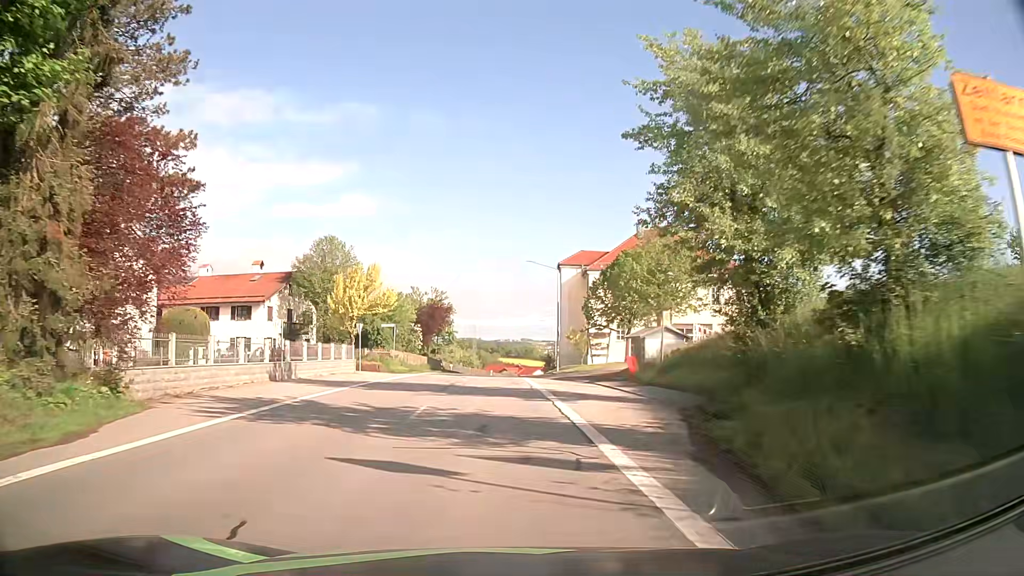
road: secondary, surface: asphalt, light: Day
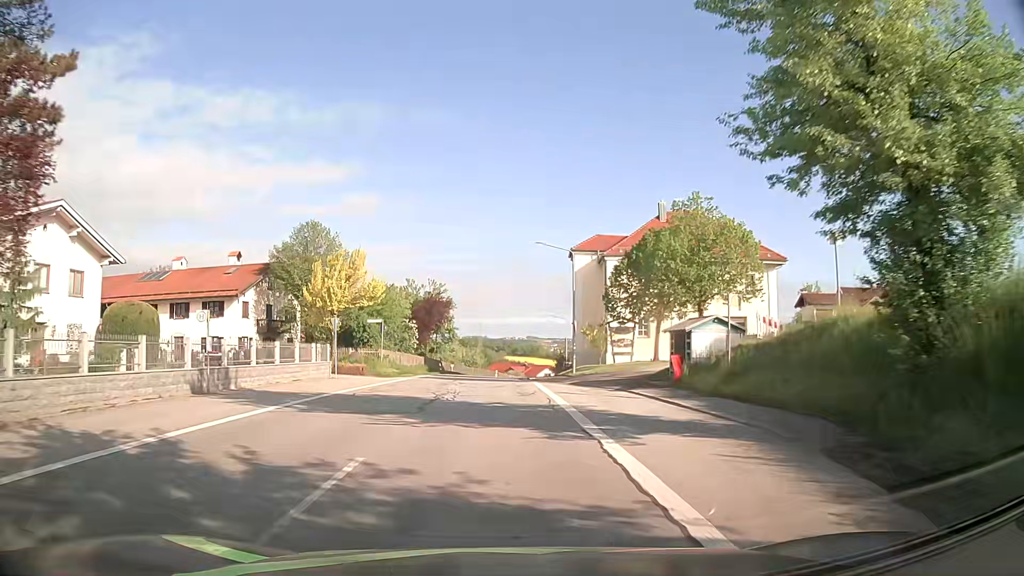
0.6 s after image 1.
(-0.1, +7.5) m; -1°
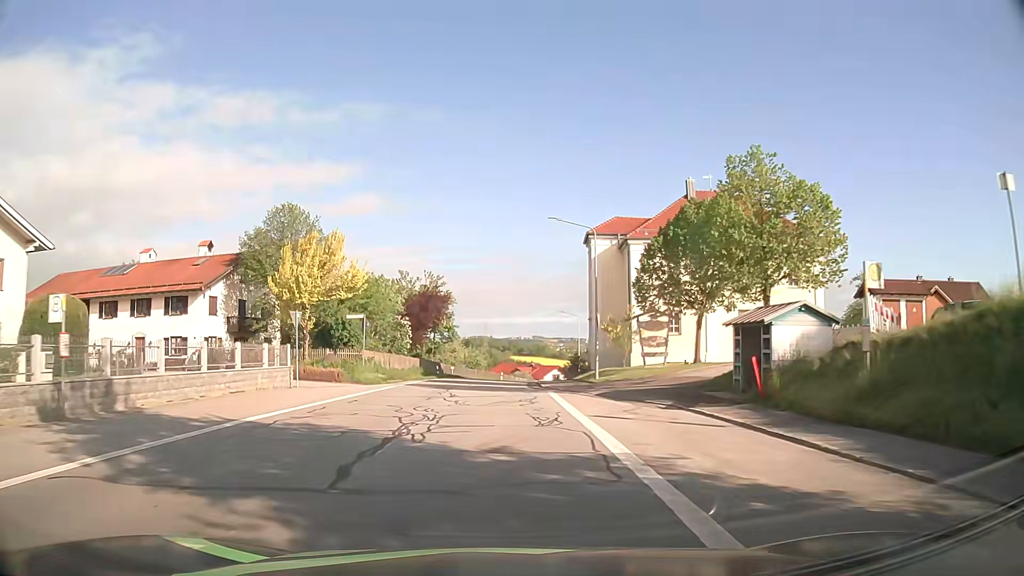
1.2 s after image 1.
(-0.1, +7.6) m; -1°
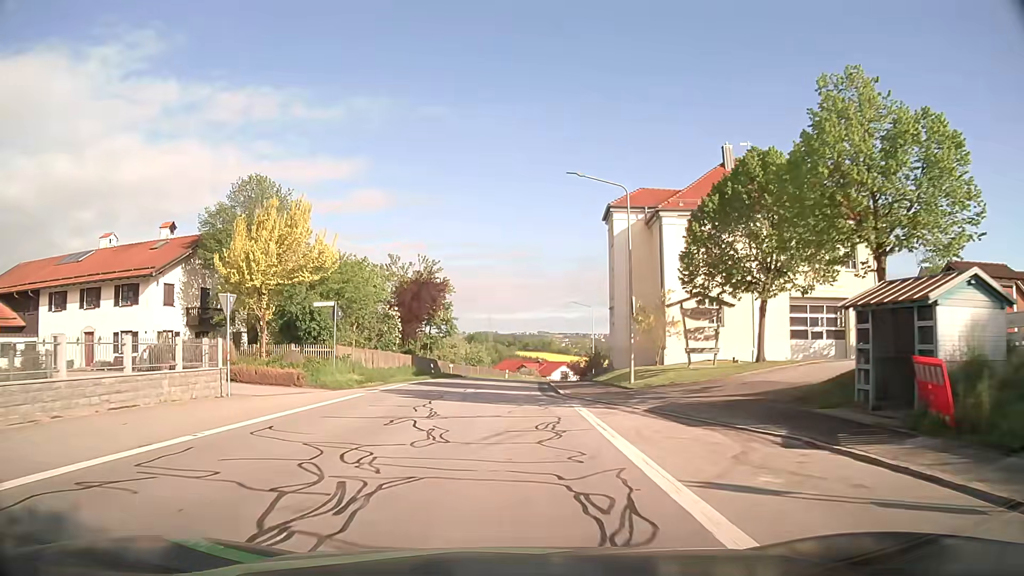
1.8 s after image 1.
(-0.1, +7.7) m; 0°
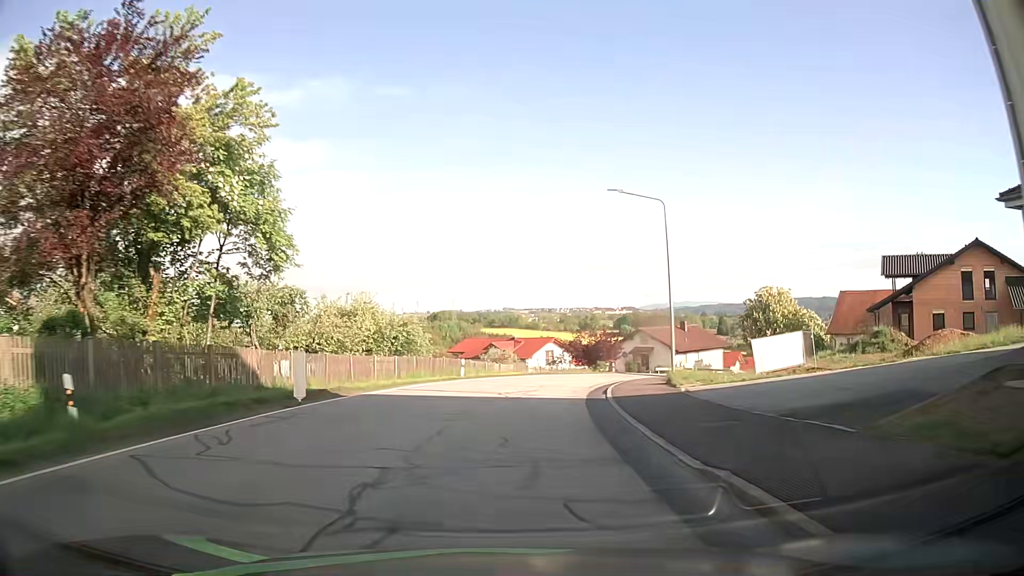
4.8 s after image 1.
(+0.3, +39.0) m; +3°
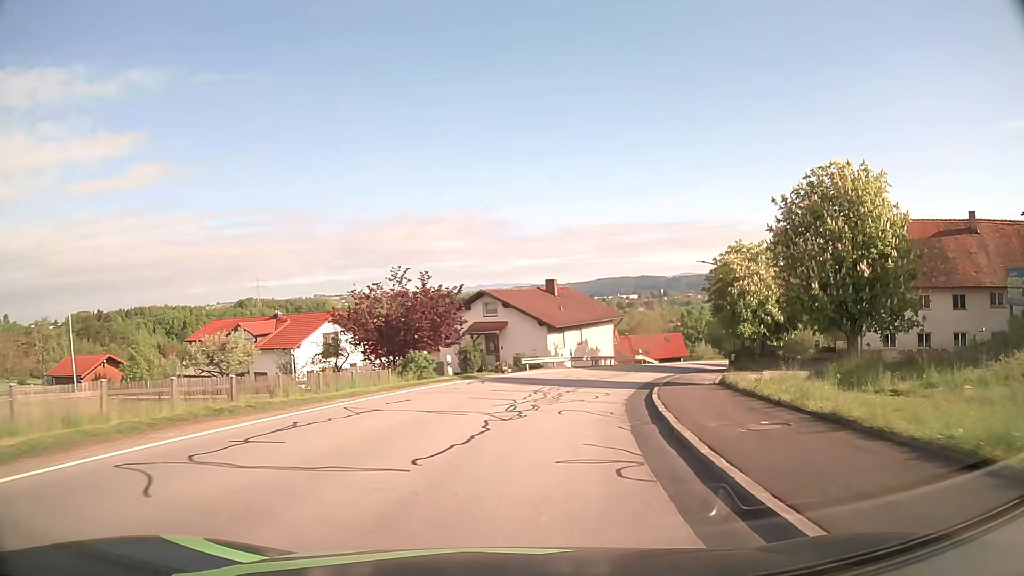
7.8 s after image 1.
(+4.1, +37.1) m; +15°
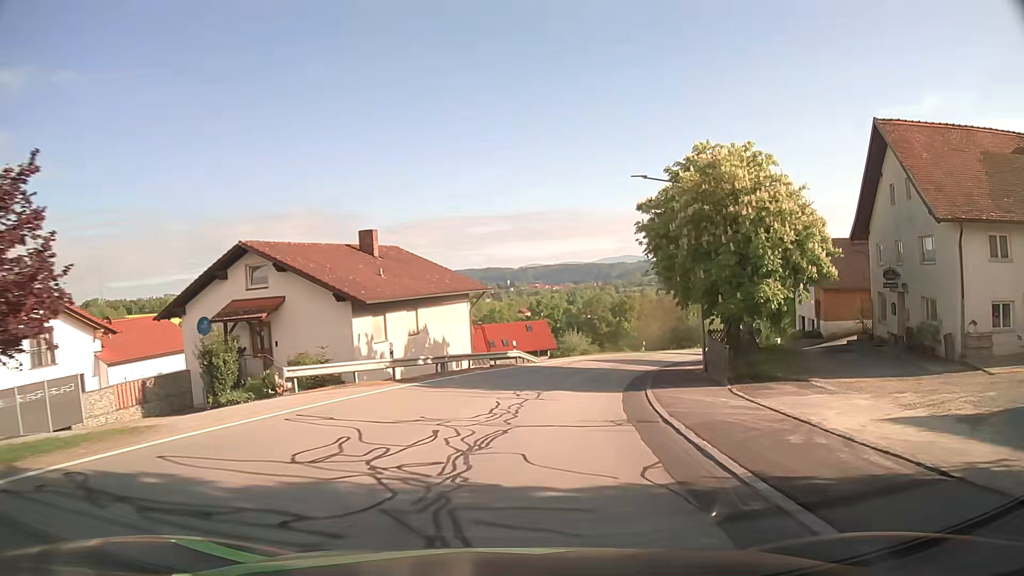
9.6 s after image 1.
(+2.6, +22.4) m; +13°
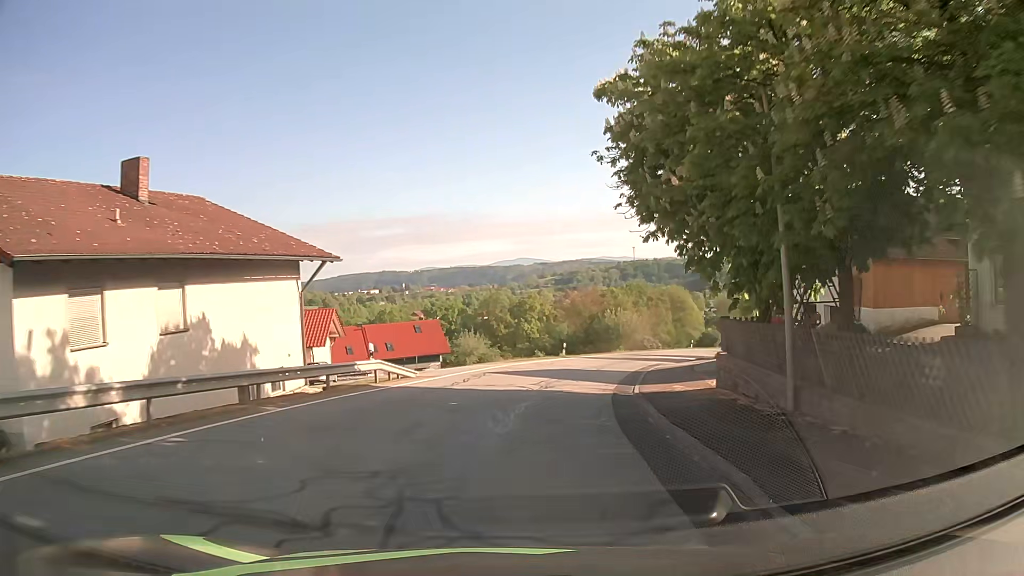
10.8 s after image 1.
(+1.1, +15.4) m; +8°
(0, +10) (+2, +20) (+4, +30) (+7, +39) (+11, +48) (+16, +57) (+21, +66) (+27, +74) (+33, +82) (+40, +89) m
